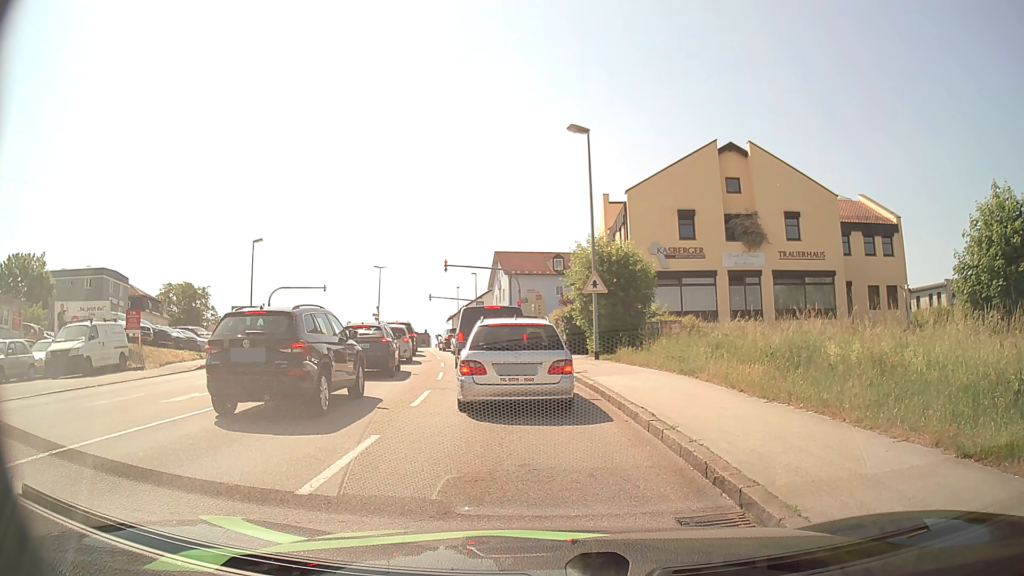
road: tertiary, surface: asphalt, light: Day
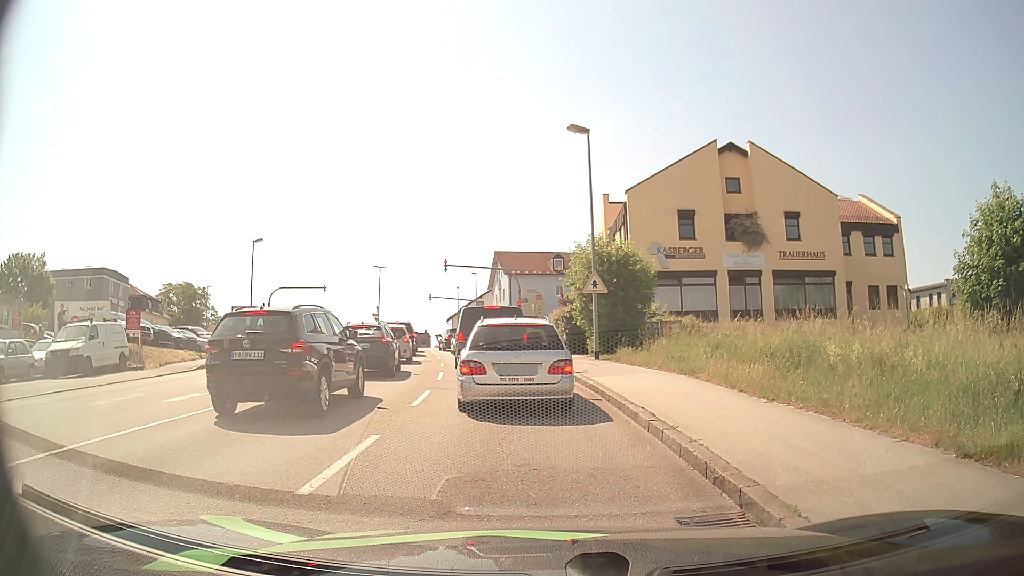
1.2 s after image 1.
(0.0, 0.0) m; 0°
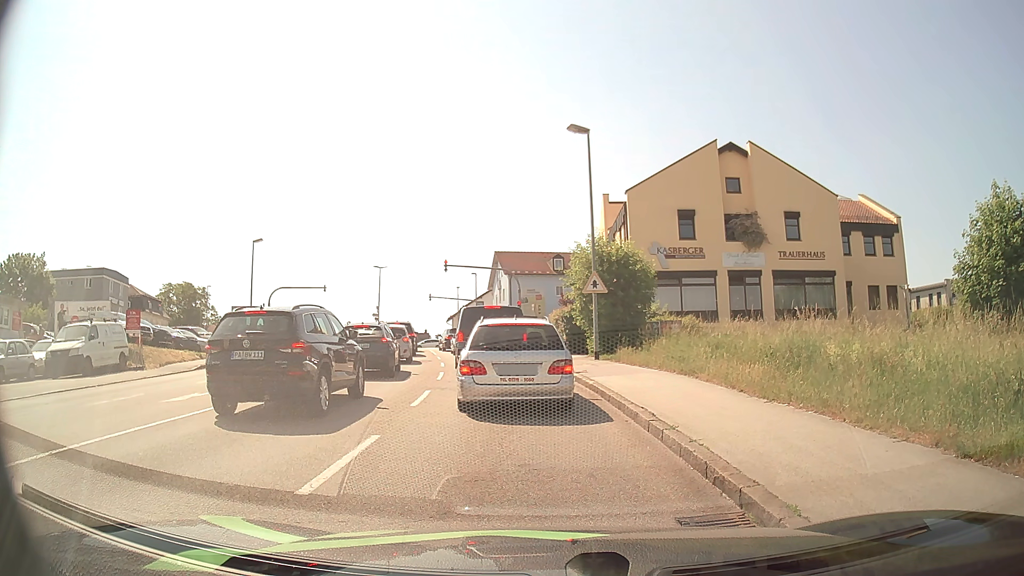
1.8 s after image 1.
(0.0, 0.0) m; 0°
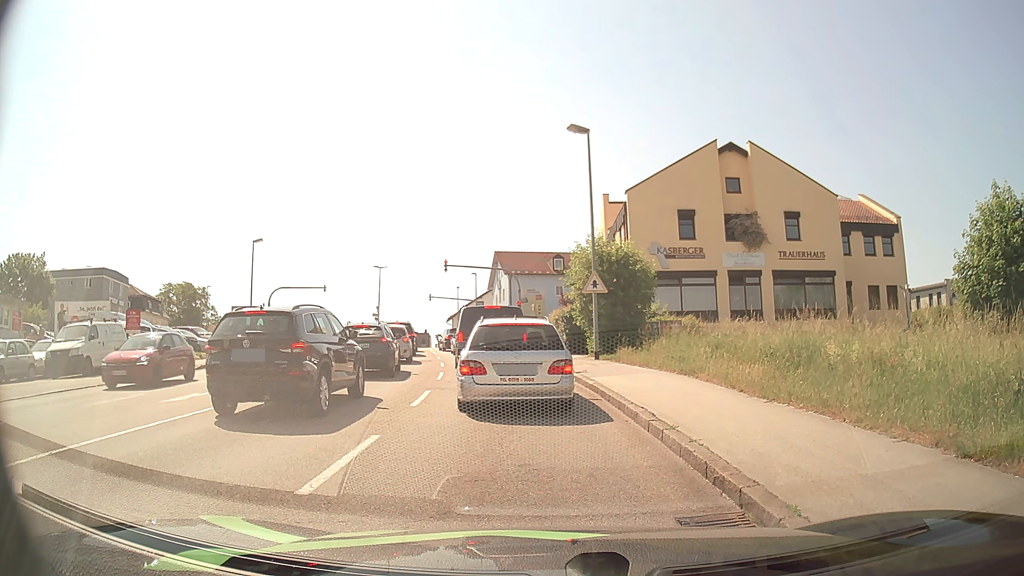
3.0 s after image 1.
(0.0, 0.0) m; 0°
